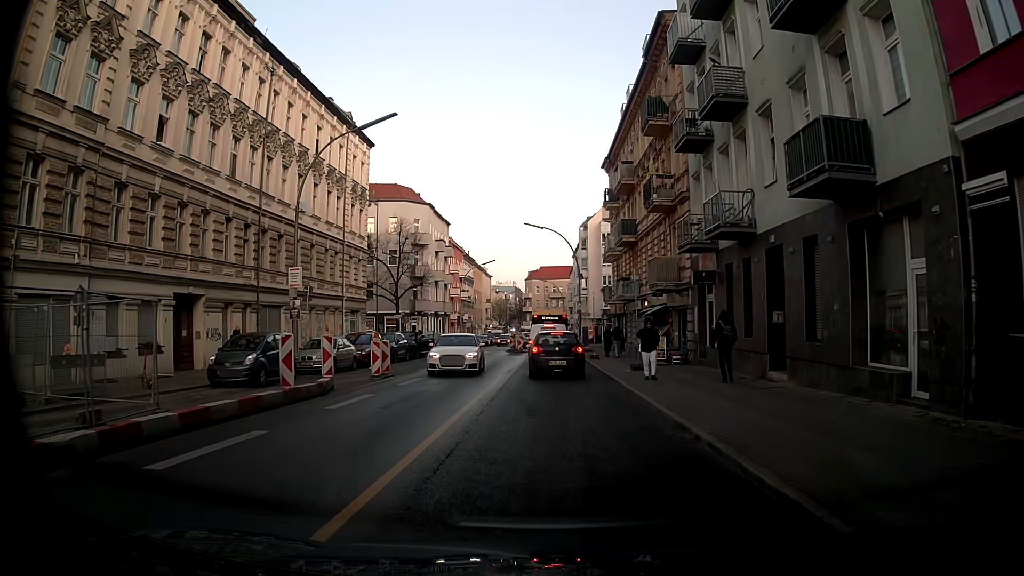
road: tertiary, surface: asphalt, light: Day
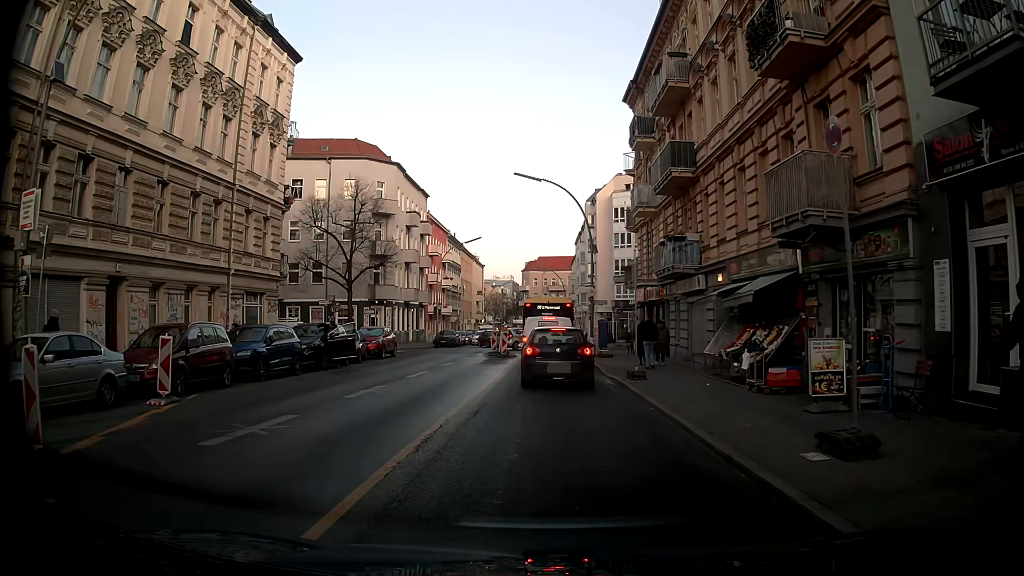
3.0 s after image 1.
(+0.1, +16.6) m; -1°
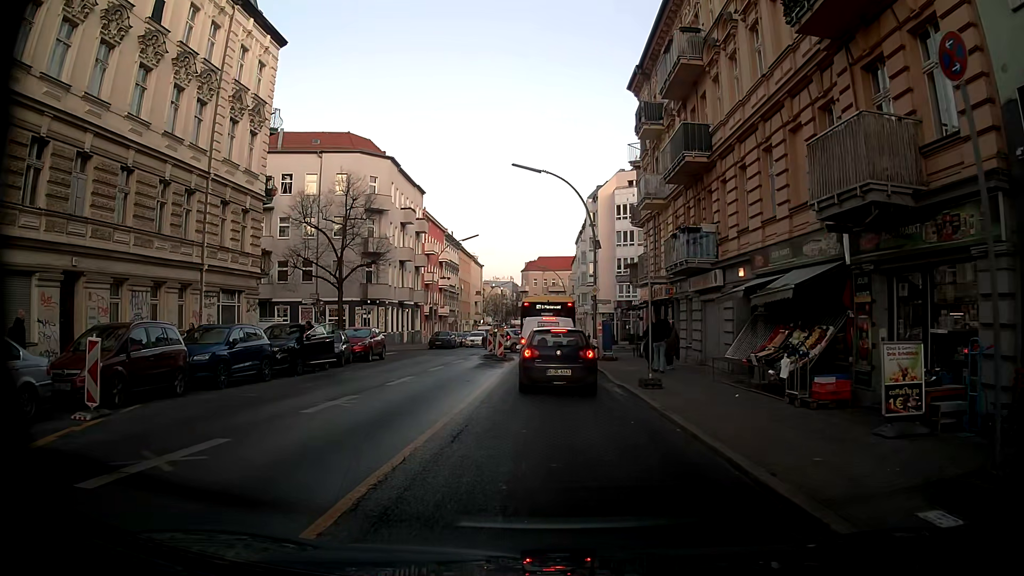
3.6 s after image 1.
(0.0, +2.4) m; 0°
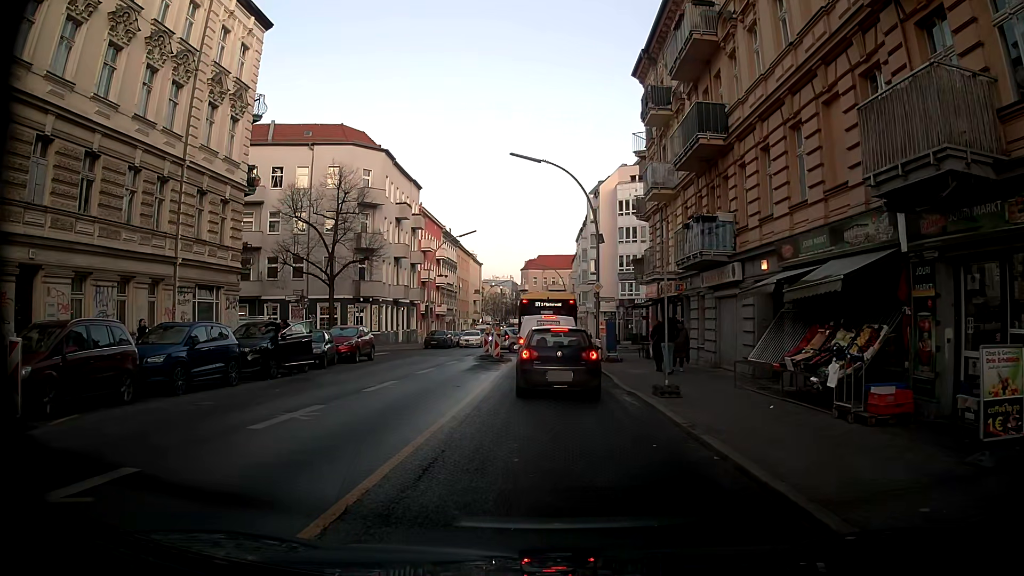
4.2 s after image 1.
(0.0, +2.1) m; +1°
